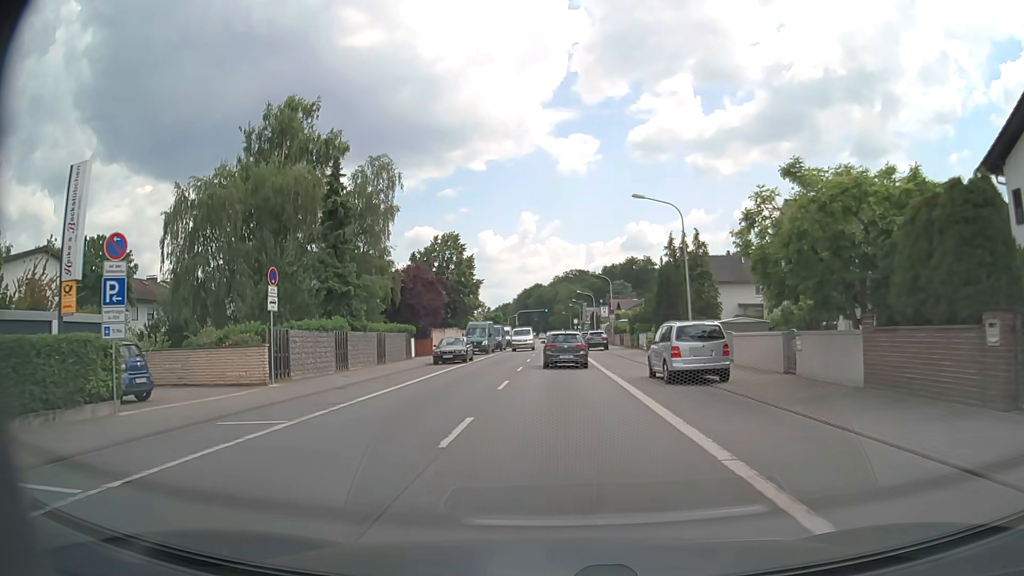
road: primary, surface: asphalt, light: Day
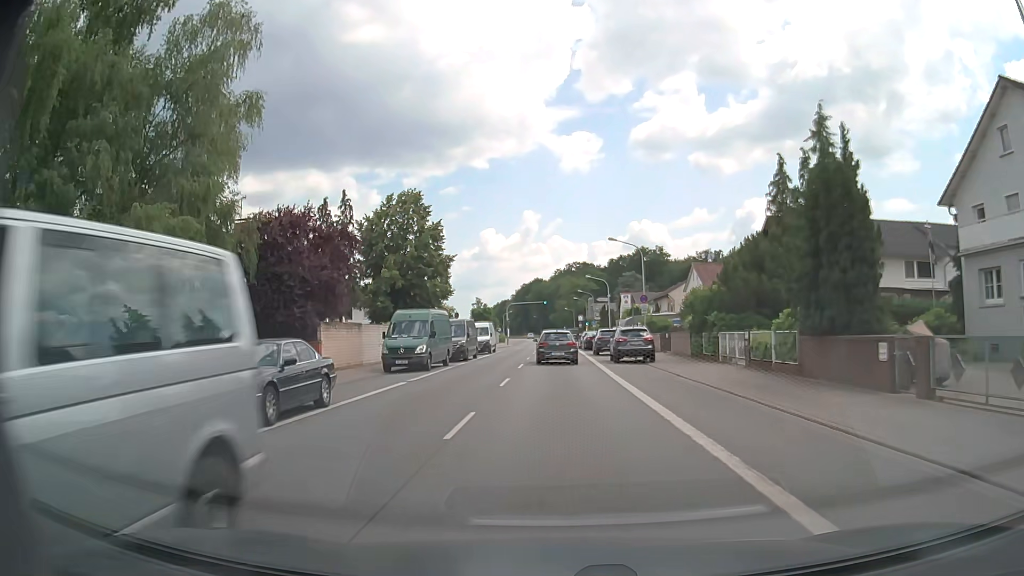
(0.0, +25.4) m; 0°
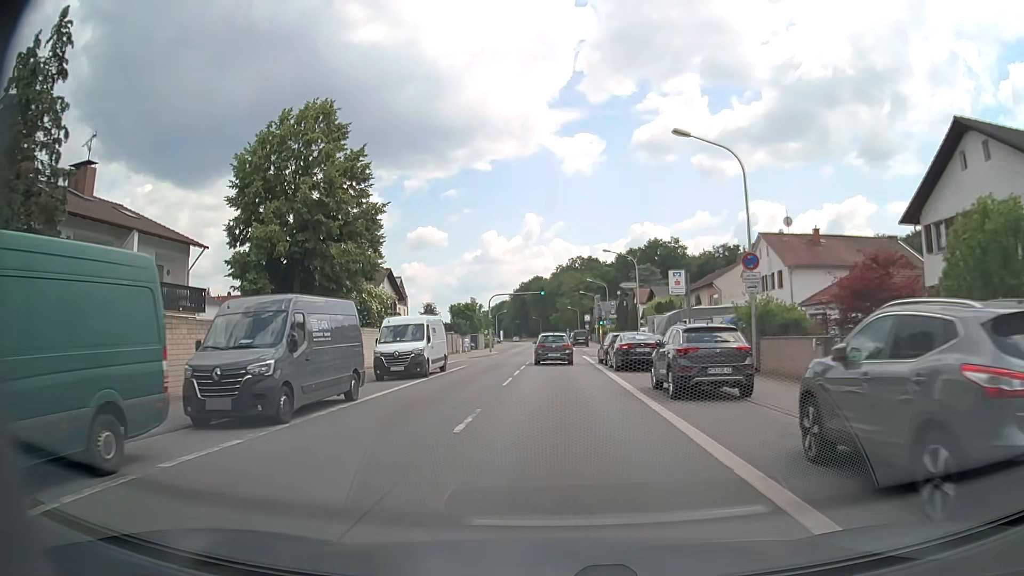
(0.0, +25.7) m; 0°
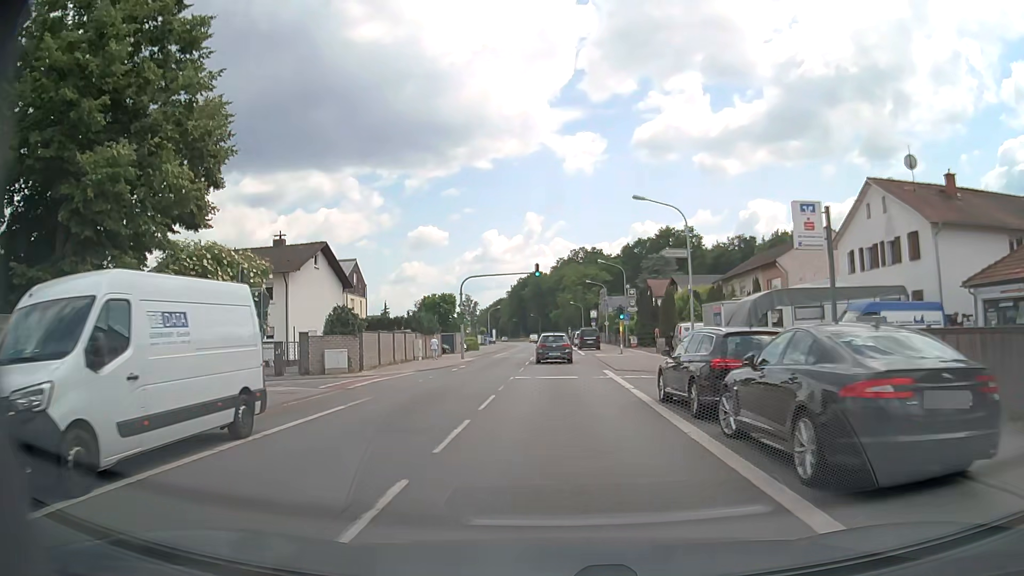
(-0.1, +19.6) m; 0°
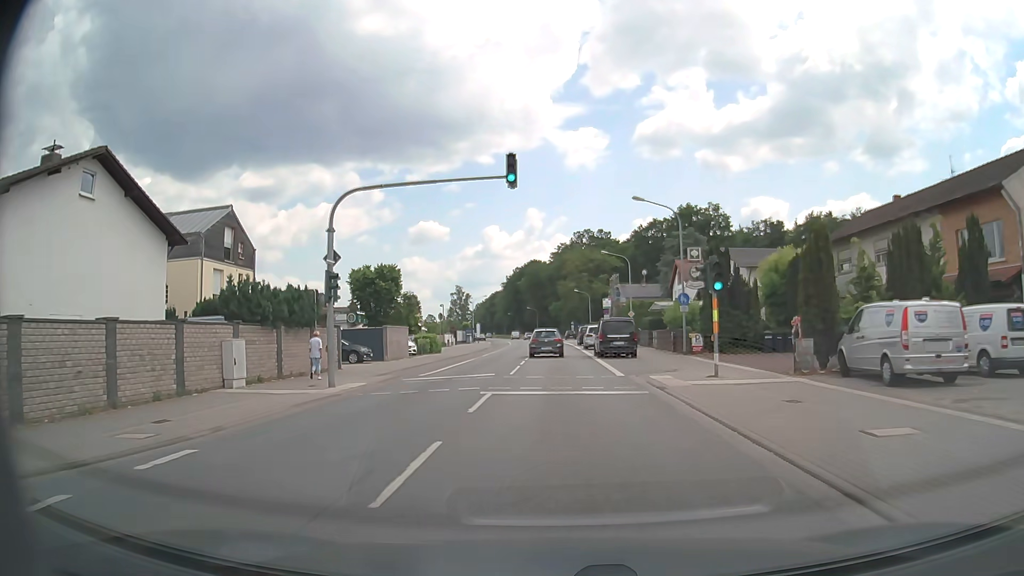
(-0.2, +26.7) m; -1°
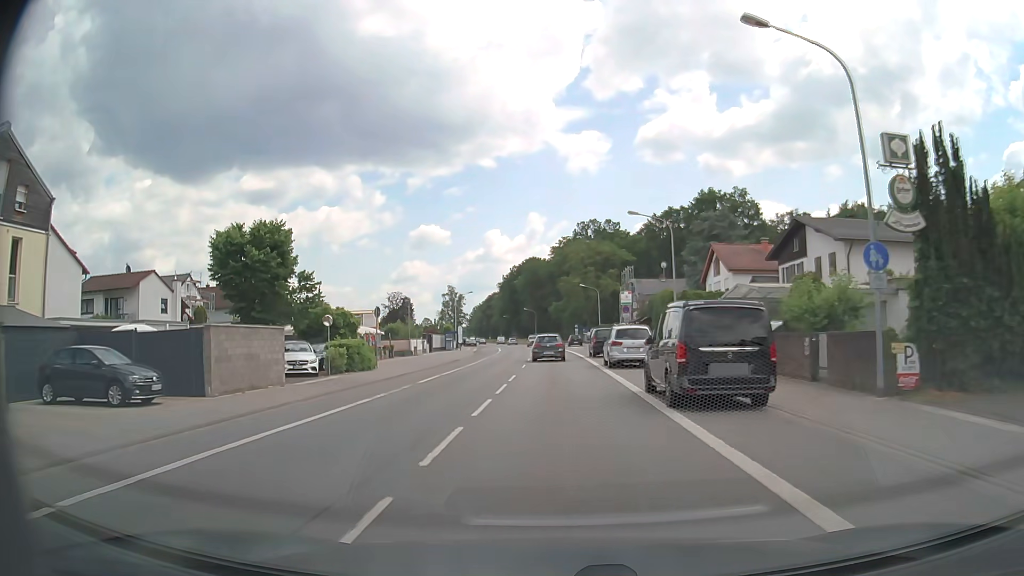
(+0.1, +20.5) m; 0°
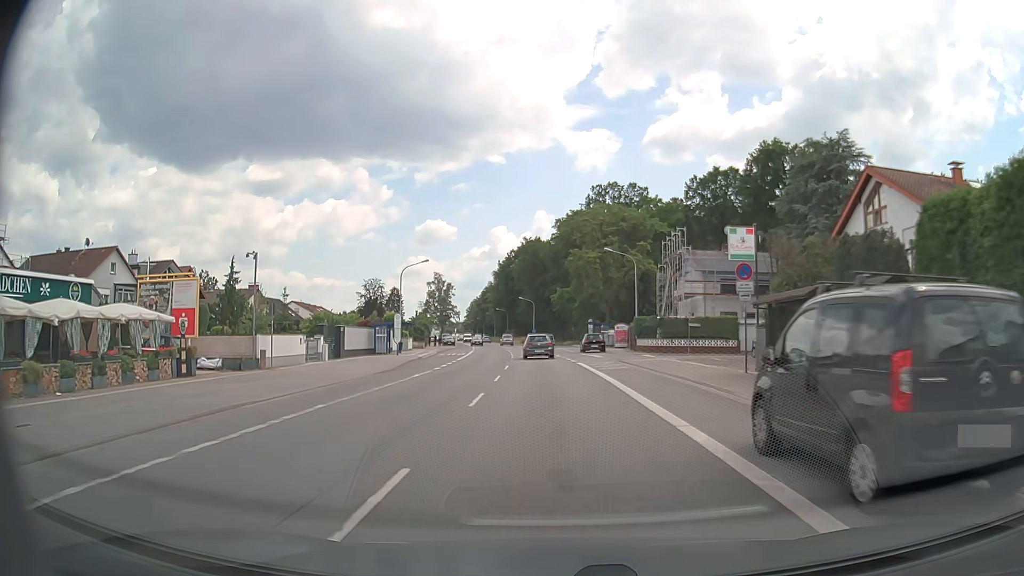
(0.0, +35.0) m; 0°
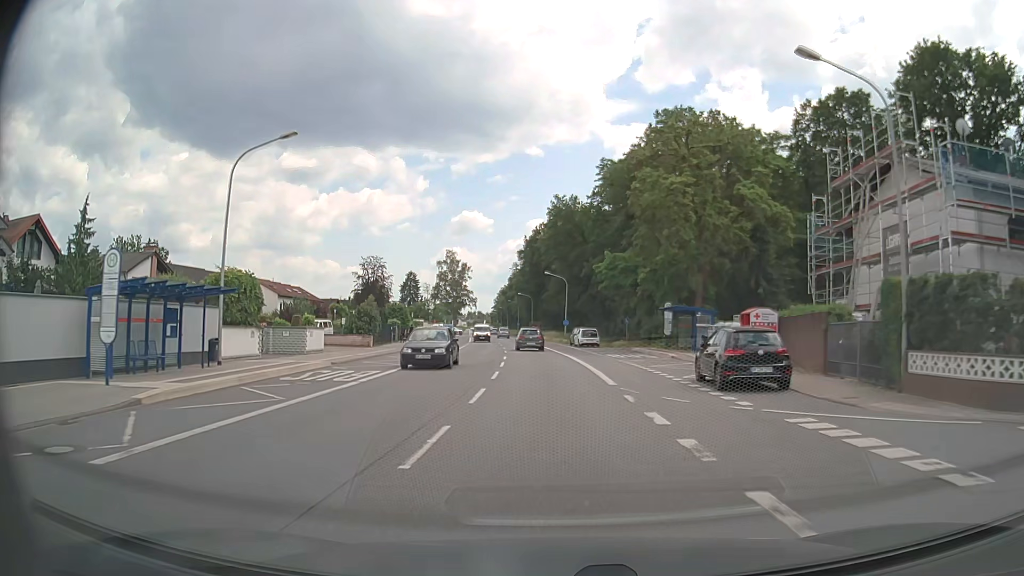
(-0.9, +36.0) m; -3°
(0, +10) (0, +20) (-1, +30) (-1, +40) (-2, +50) (-3, +60) (-4, +70) (-5, +80) (-6, +90) (-7, +100) m
